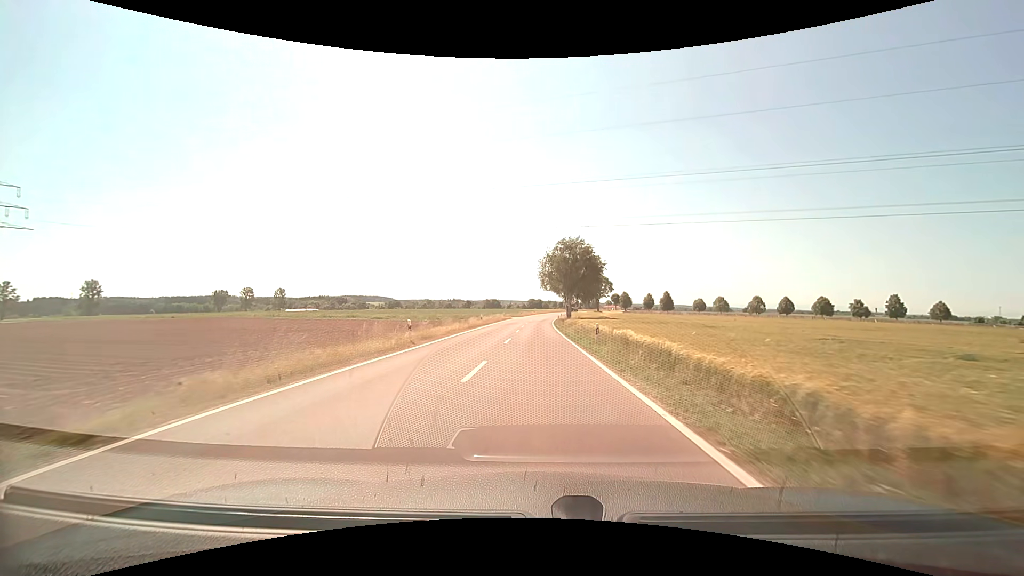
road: tertiary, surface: asphalt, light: Day
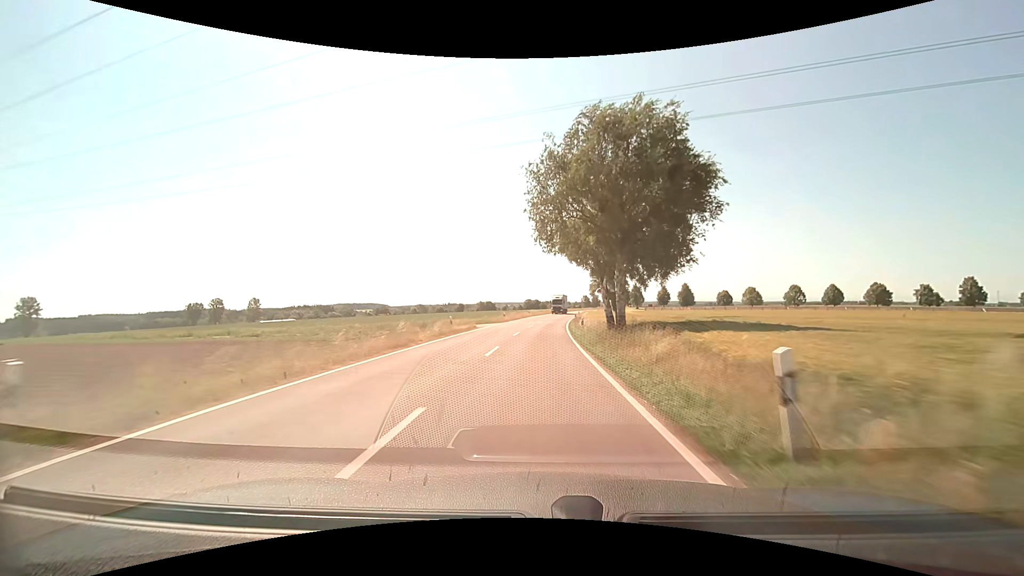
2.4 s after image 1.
(+0.2, +43.3) m; 0°
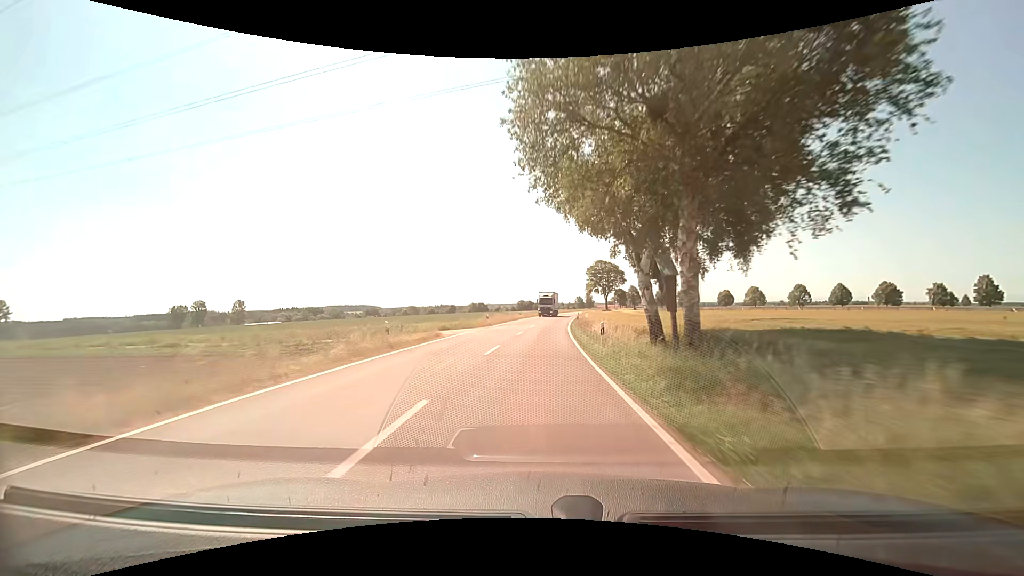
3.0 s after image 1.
(+0.1, +11.8) m; +1°
(0, +10) (0, +20) (+1, +30) (+1, +40) (+2, +50) (+3, +60) (+3, +70) (+4, +80) (+6, +90) (+7, +100) m
